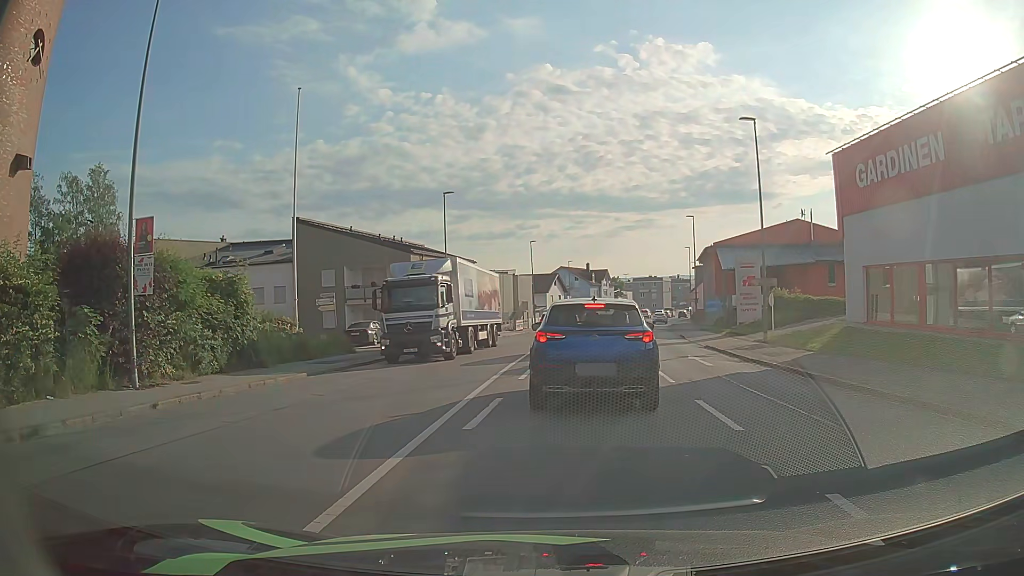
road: tertiary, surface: asphalt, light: Day
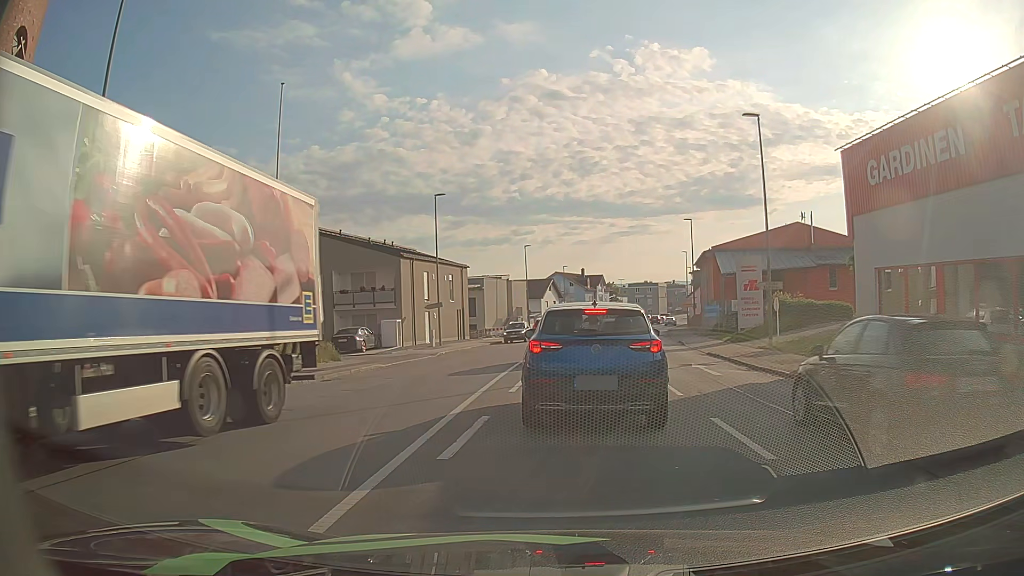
(0.0, +1.4) m; -1°
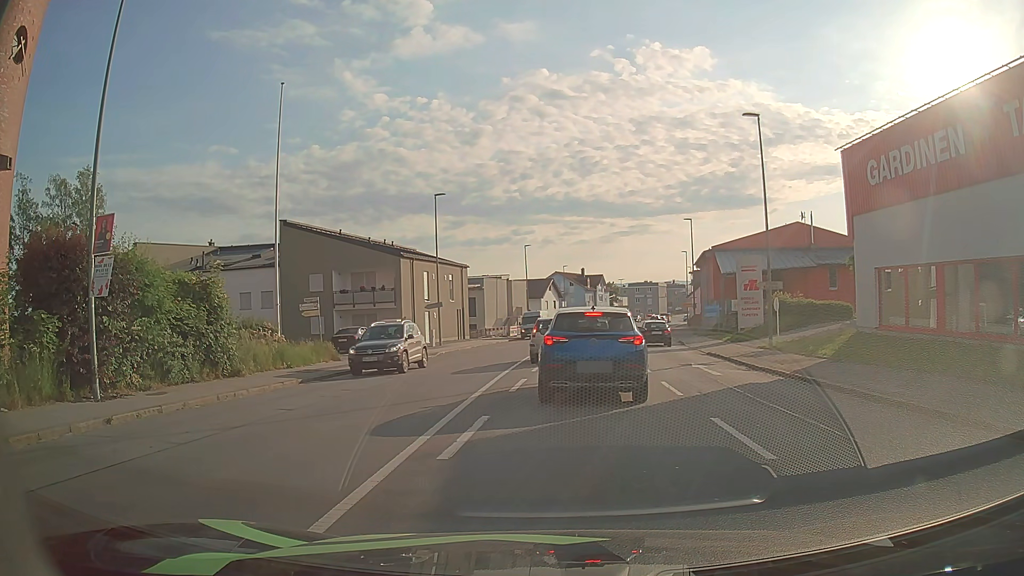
(0.0, 0.0) m; 0°
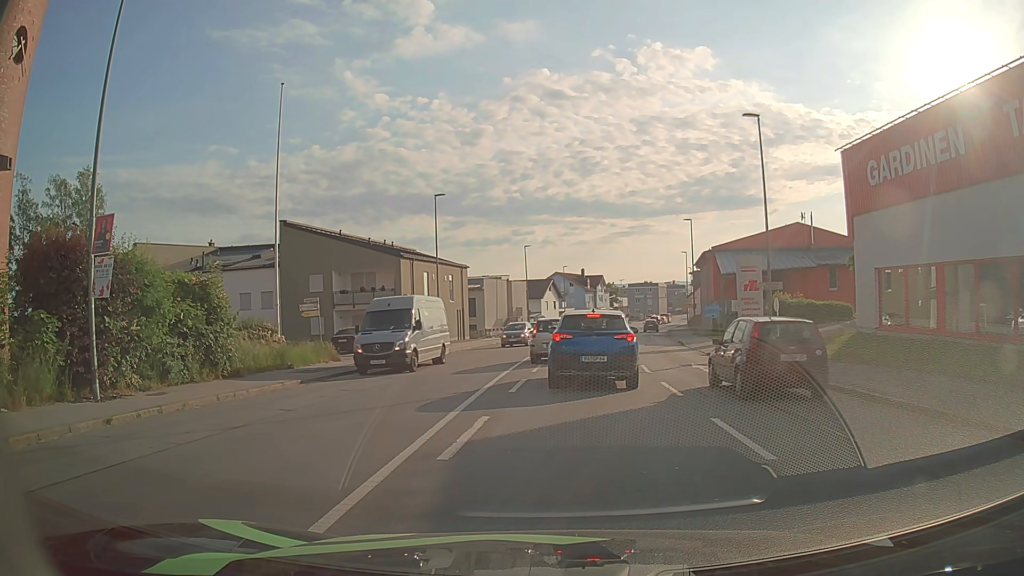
(0.0, 0.0) m; 0°
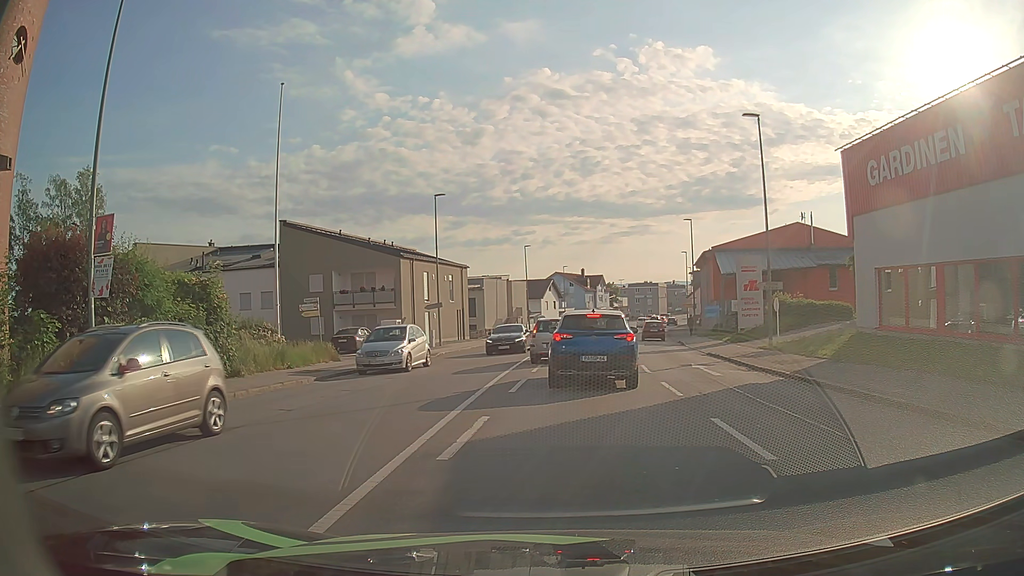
(0.0, 0.0) m; 0°
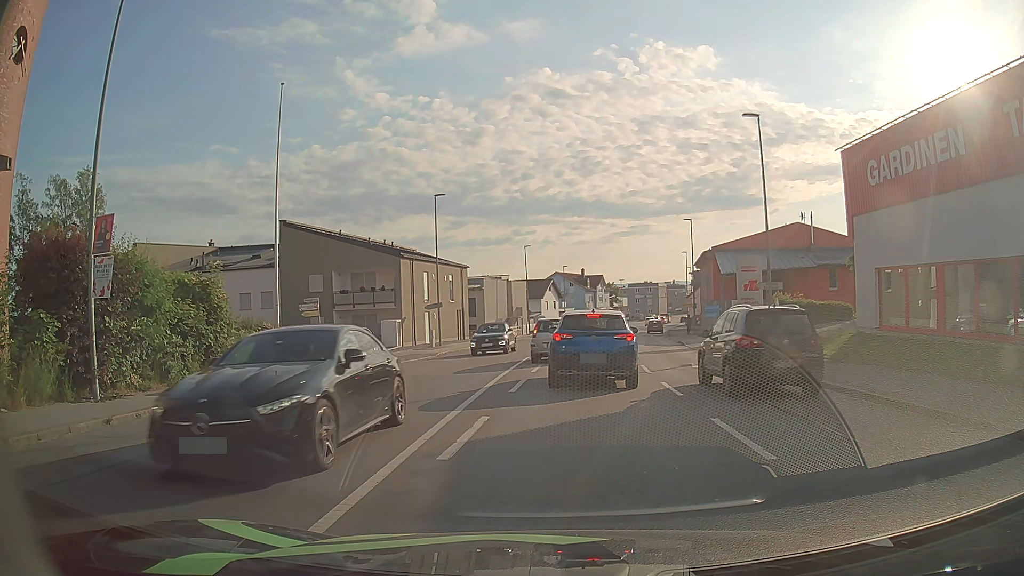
(0.0, 0.0) m; 0°
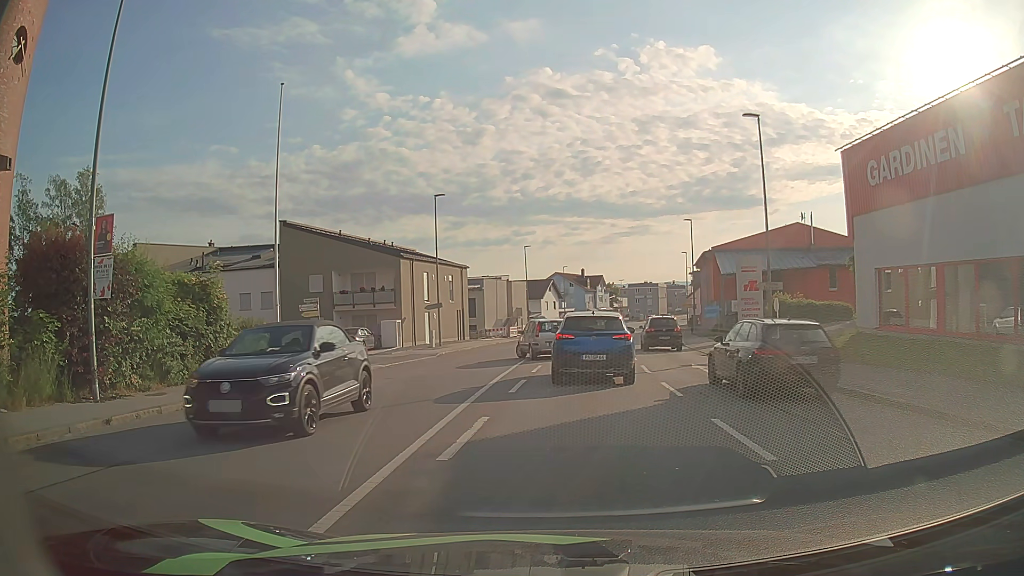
(0.0, 0.0) m; 0°
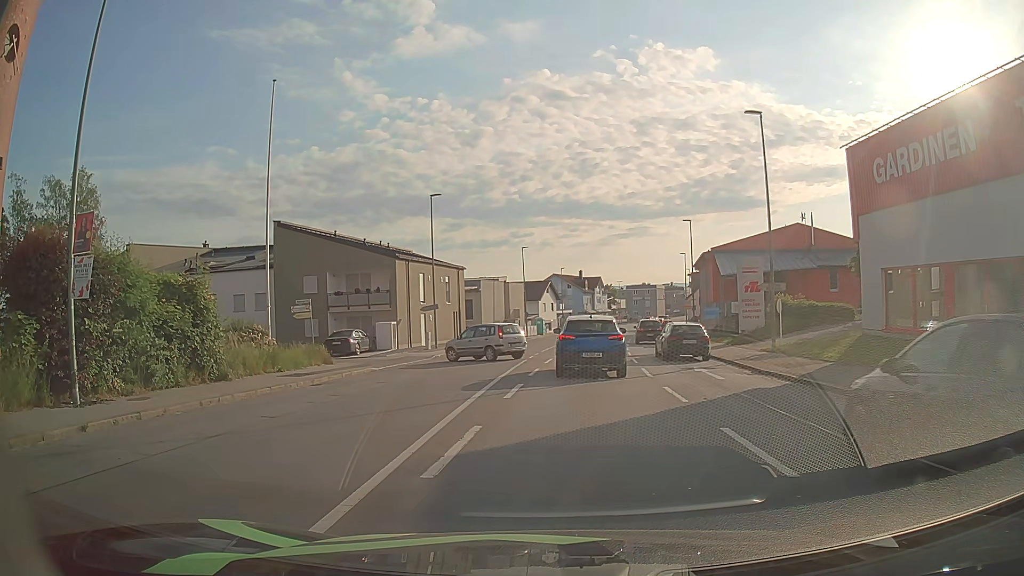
(0.0, +0.7) m; 0°
(0, +10) (+1, +20) (+2, +30) (+3, +40) (+4, +50) (+6, +60) (+8, +69) (+10, +79) (+12, +89) (+14, +99) m
